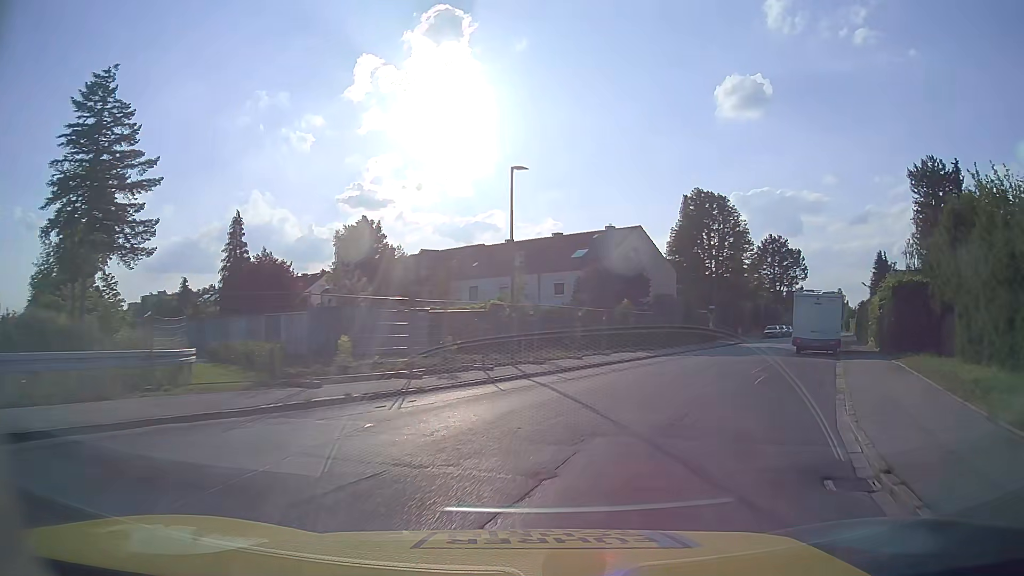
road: residential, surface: asphalt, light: Day
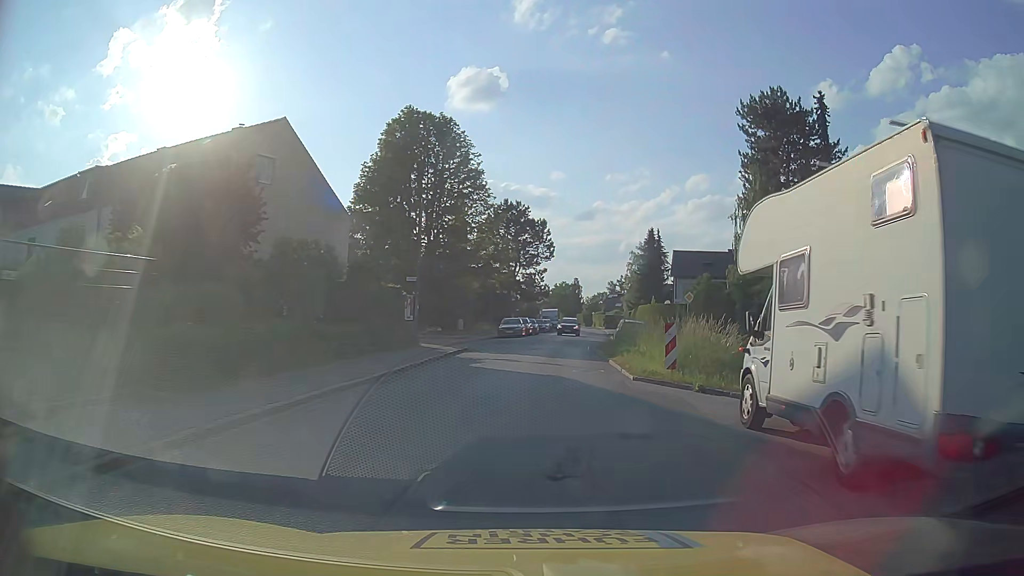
(+7.2, +26.3) m; +24°
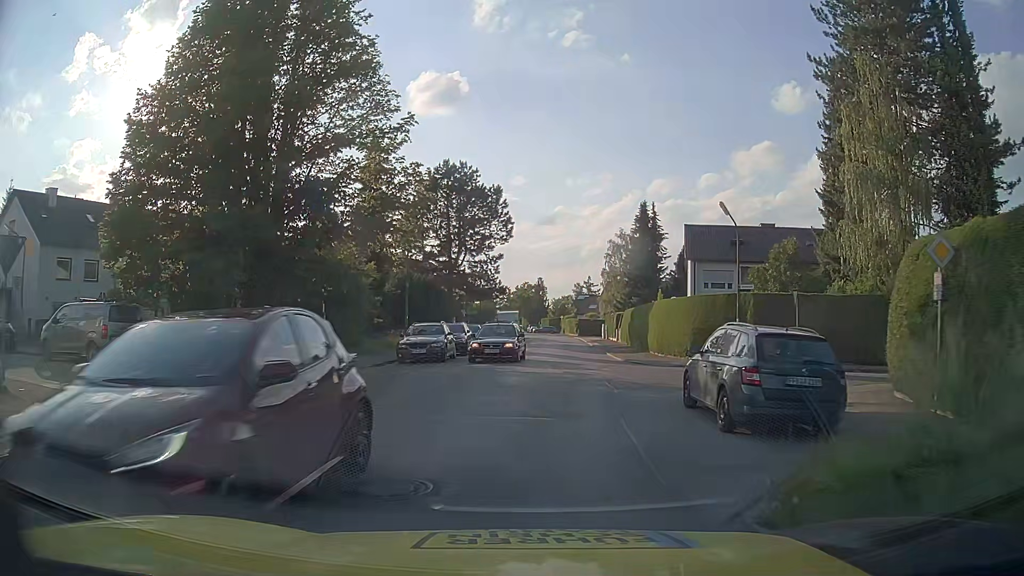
(+1.3, +24.0) m; +4°
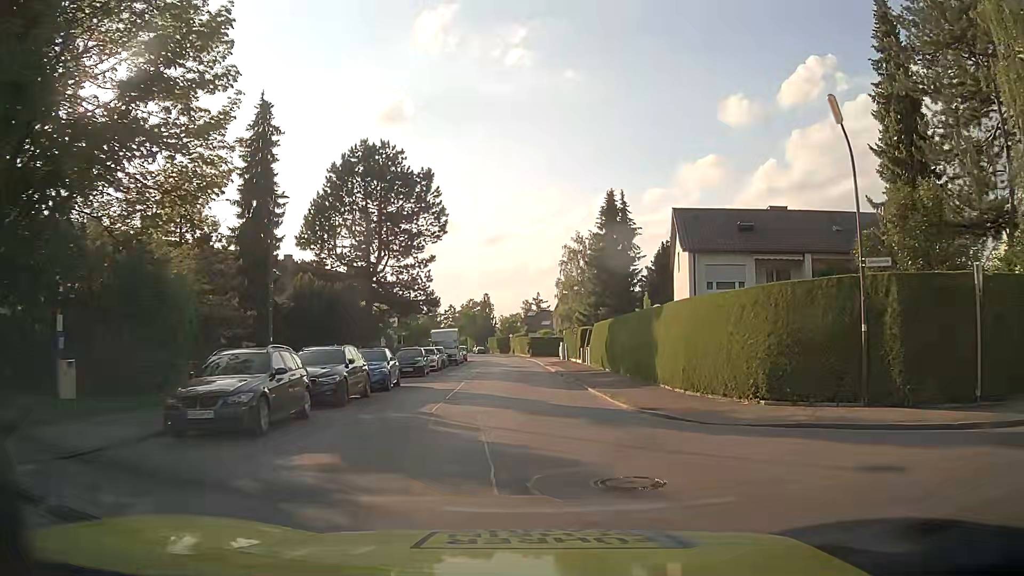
(+0.2, +13.7) m; +5°
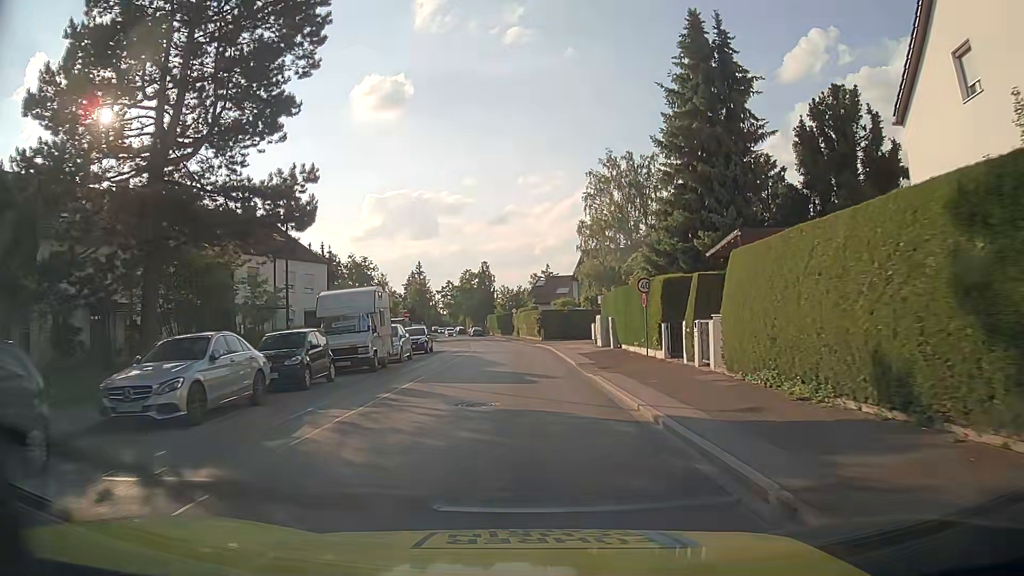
(-0.6, +30.2) m; -2°
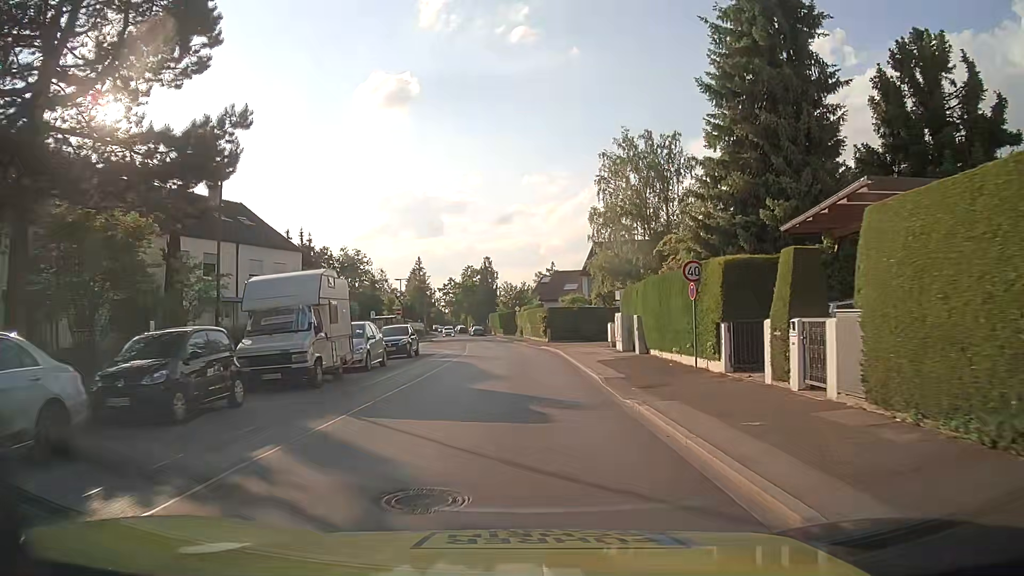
(0.0, +6.5) m; -1°
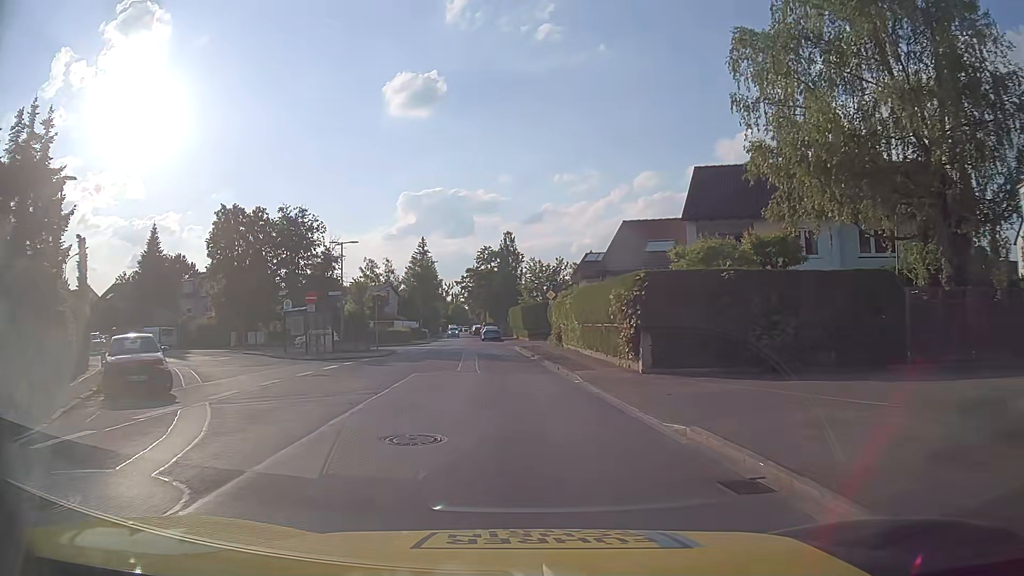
(-0.2, +32.6) m; -2°
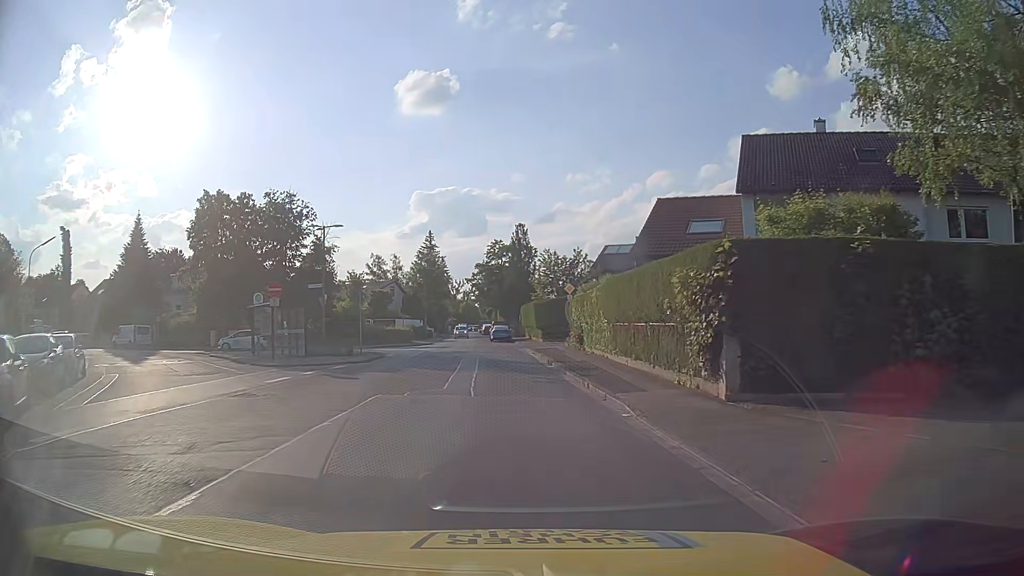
(-0.1, +6.2) m; -1°
(0, +10) (-1, +20) (-1, +30) (-2, +40) (-3, +50) (-6, +60) (-7, +69) (-8, +79) (-9, +89) (-10, +99) m
